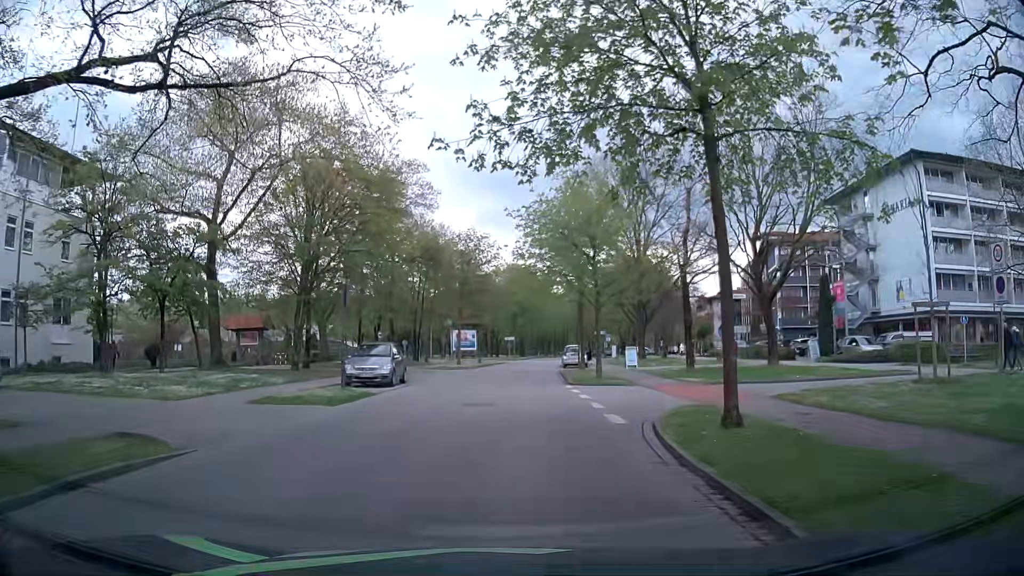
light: Day
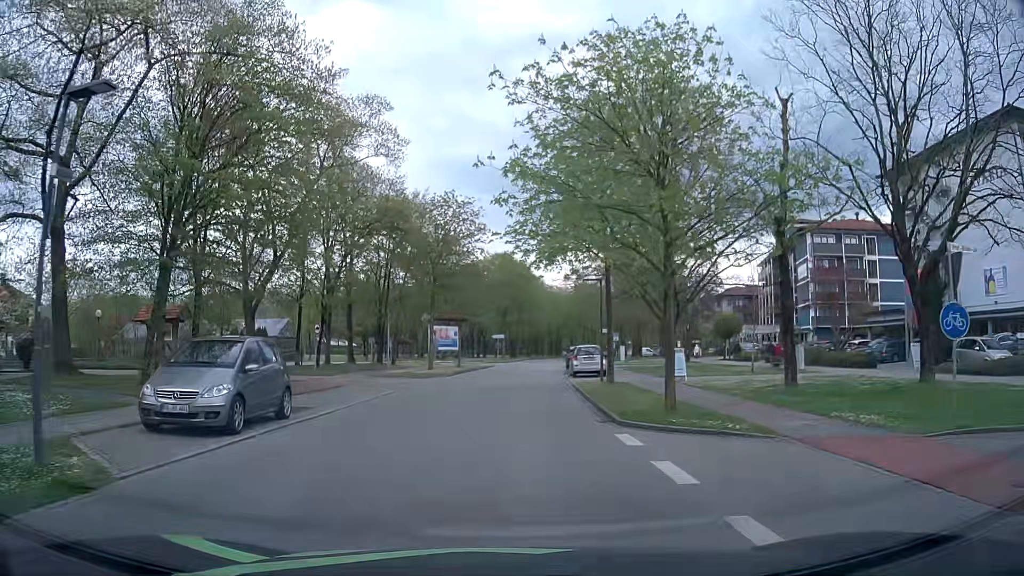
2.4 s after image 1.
(+0.1, +13.4) m; +1°
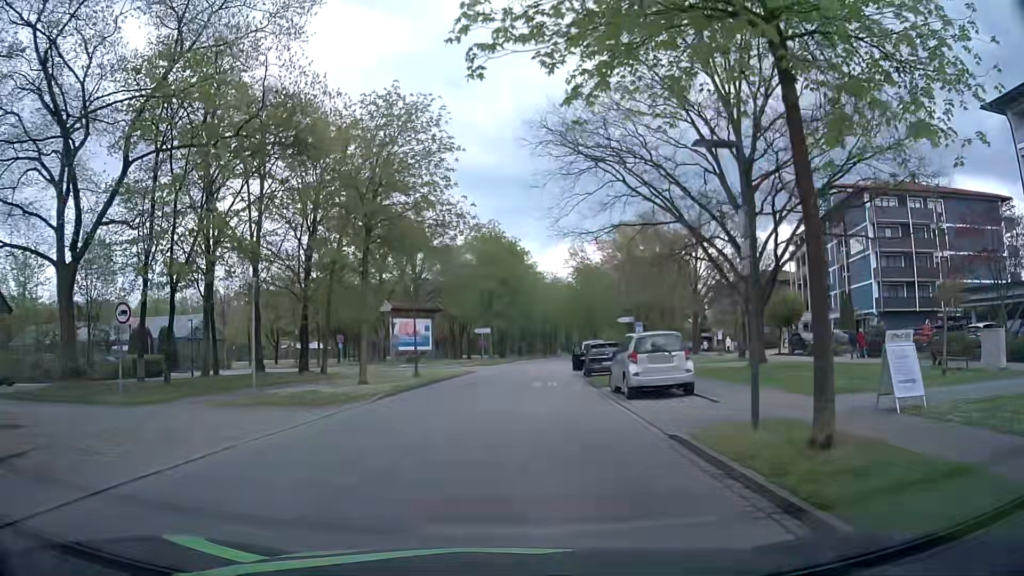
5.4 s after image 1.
(+0.1, +17.3) m; +1°
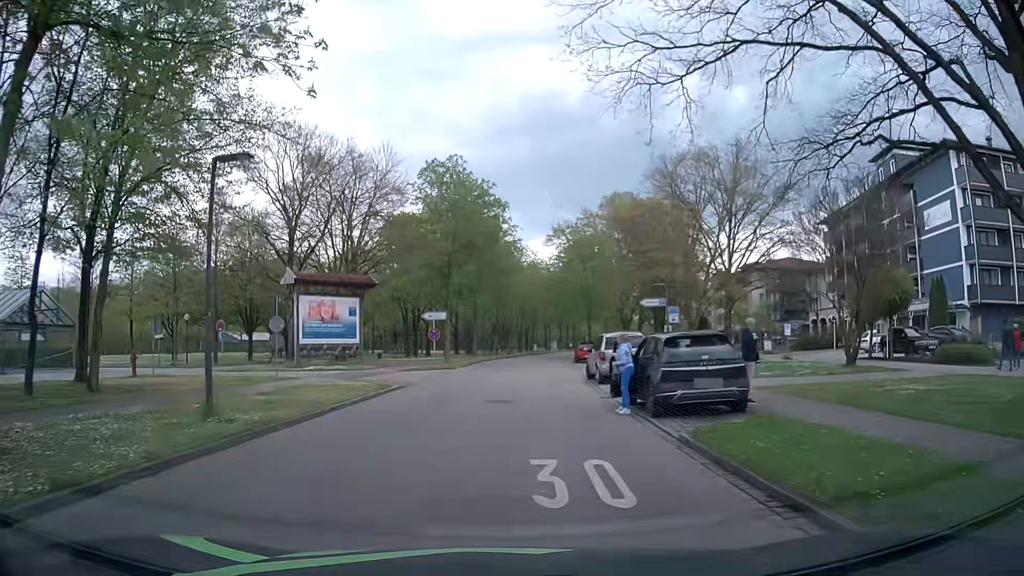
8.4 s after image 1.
(+0.1, +18.3) m; +2°
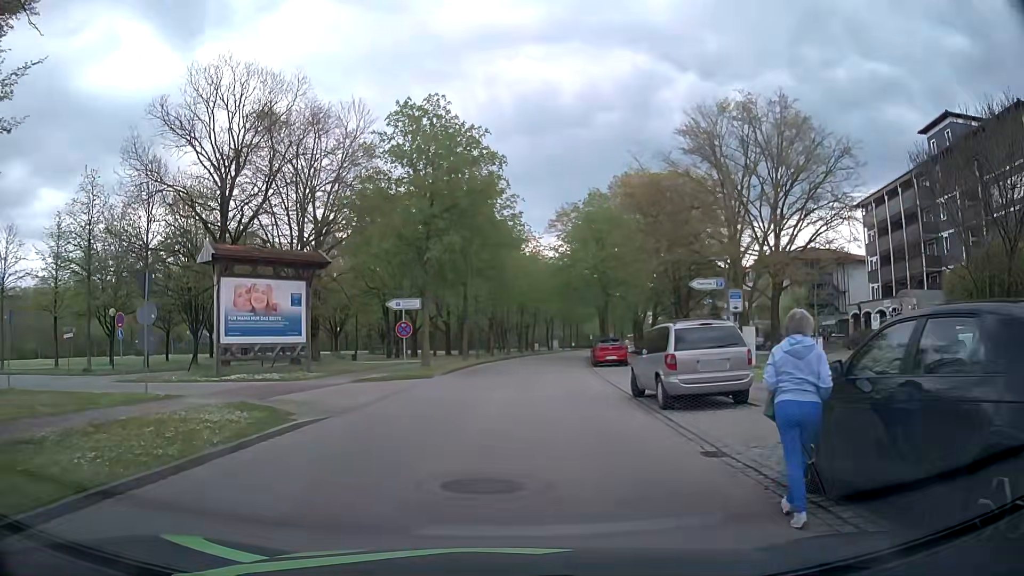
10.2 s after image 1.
(0.0, +9.7) m; 0°
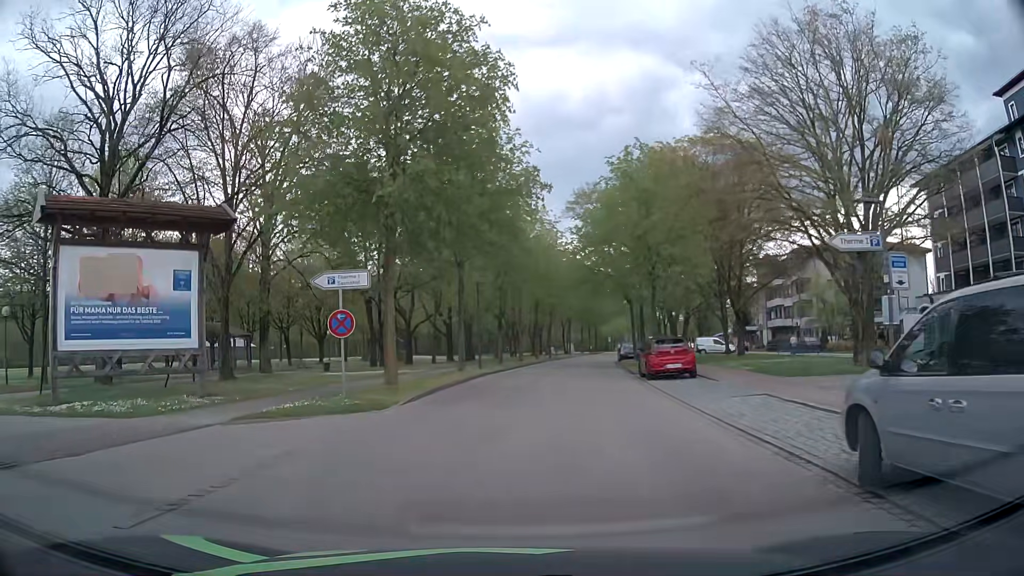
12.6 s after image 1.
(-0.1, +10.7) m; -1°
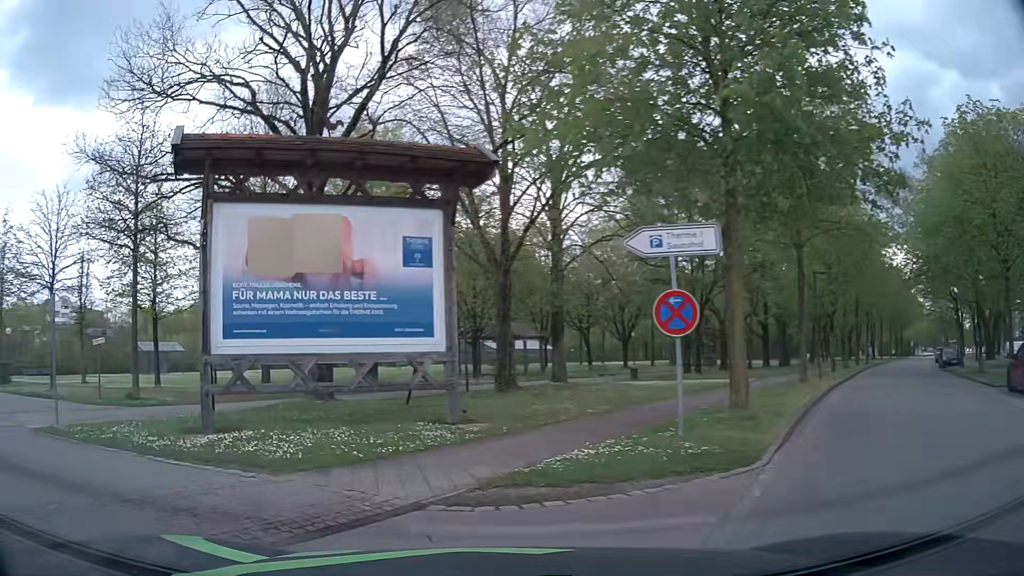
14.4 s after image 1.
(-0.9, +5.9) m; -24°
